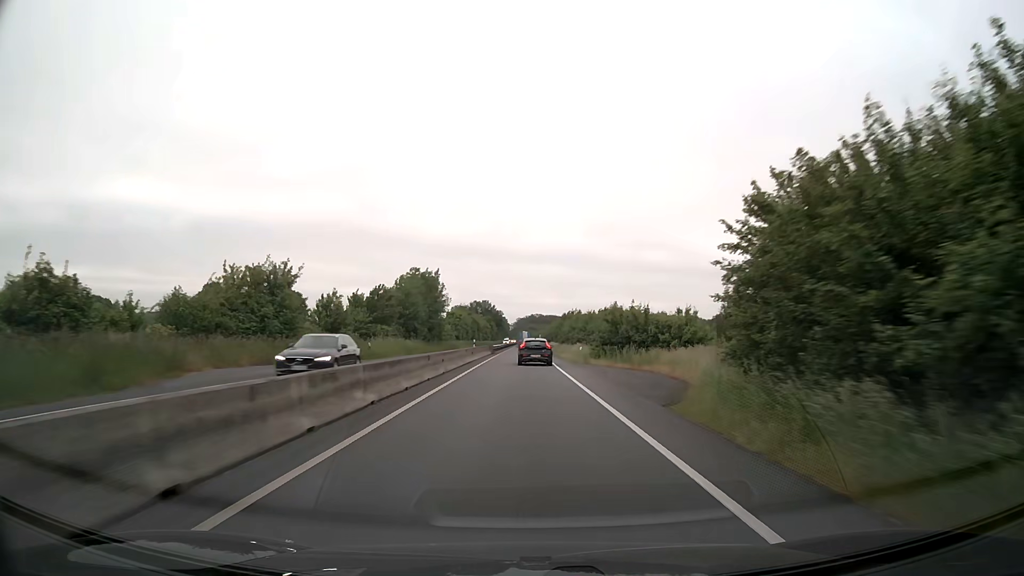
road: trunk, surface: asphalt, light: Day
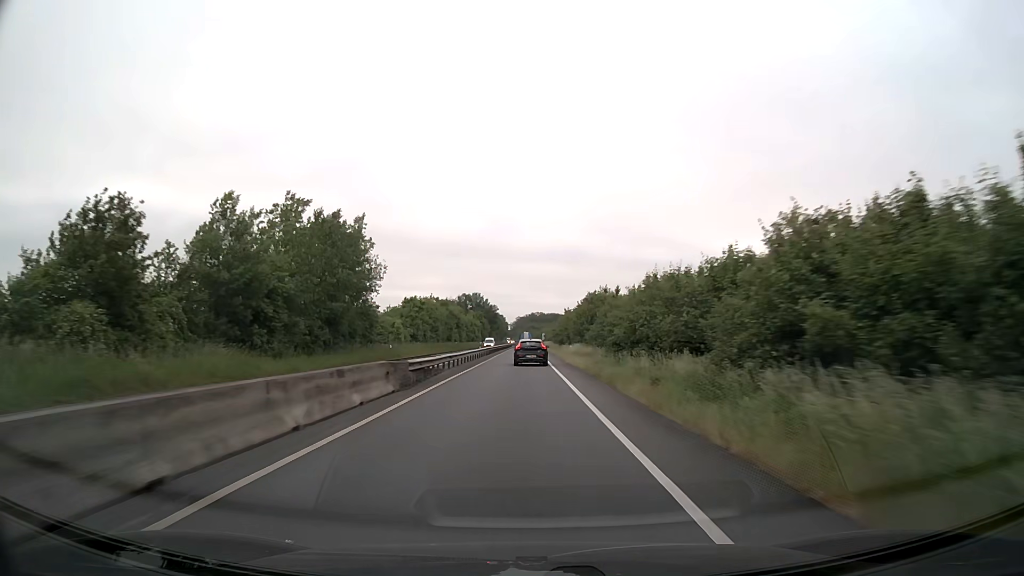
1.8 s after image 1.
(+0.2, +43.9) m; 0°
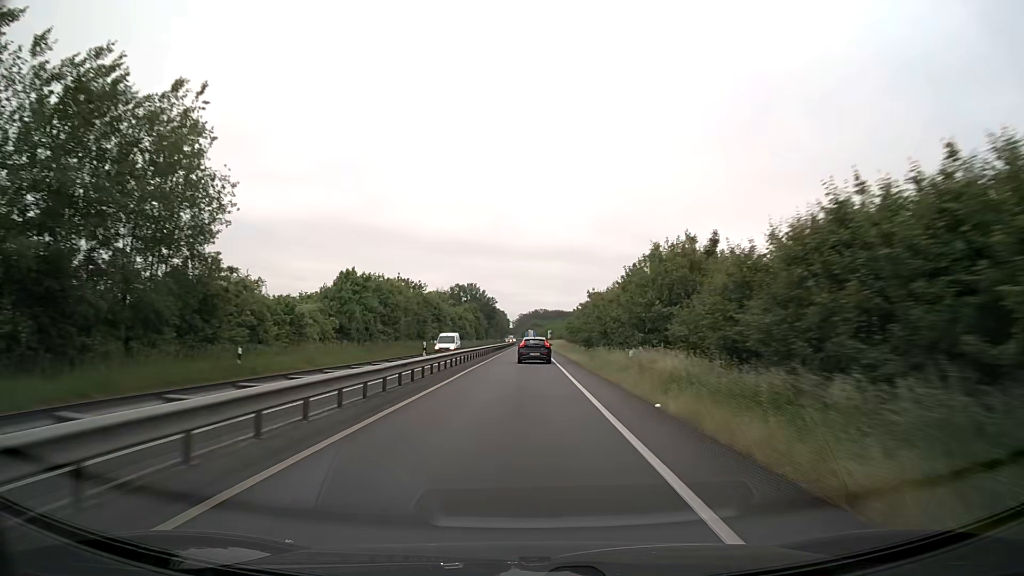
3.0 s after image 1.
(-0.1, +29.2) m; 0°
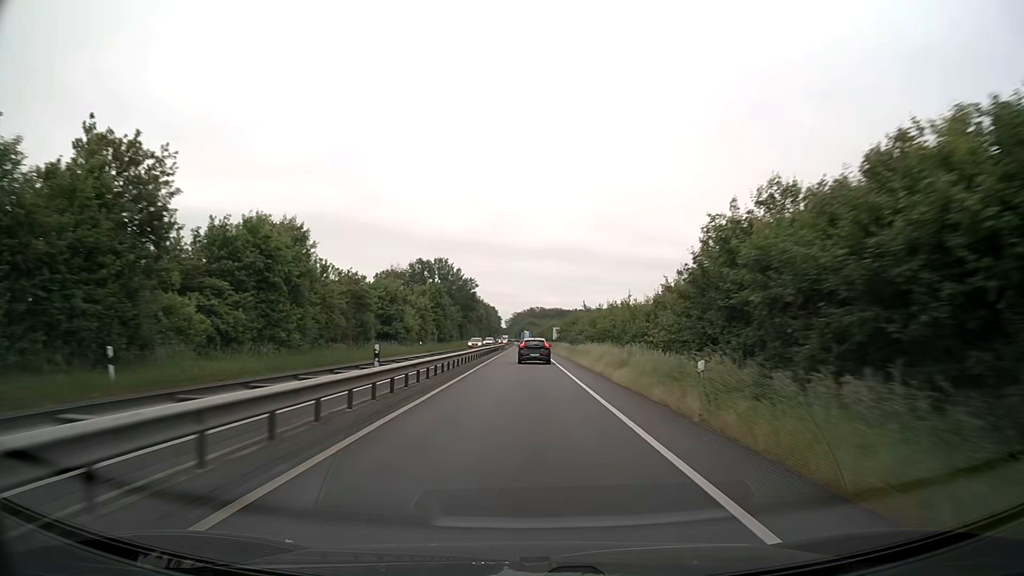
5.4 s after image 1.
(0.0, +58.4) m; 0°
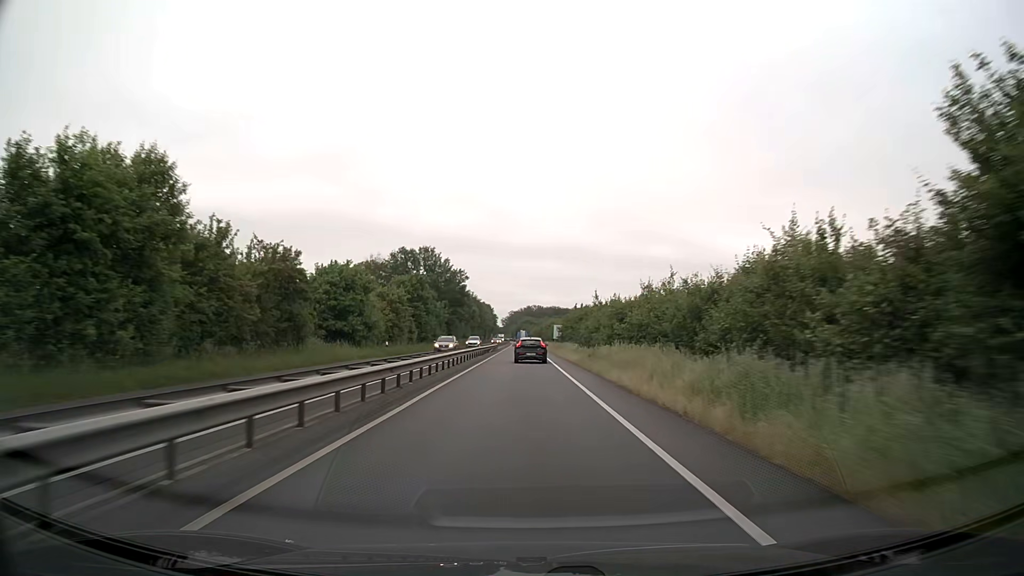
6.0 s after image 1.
(0.0, +14.6) m; 0°
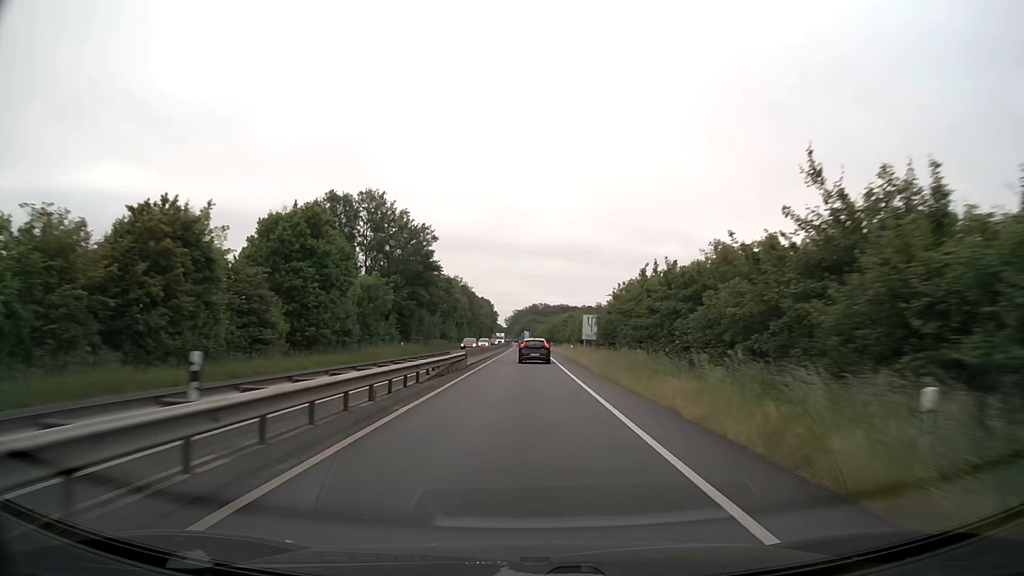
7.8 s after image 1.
(-0.1, +44.0) m; 0°
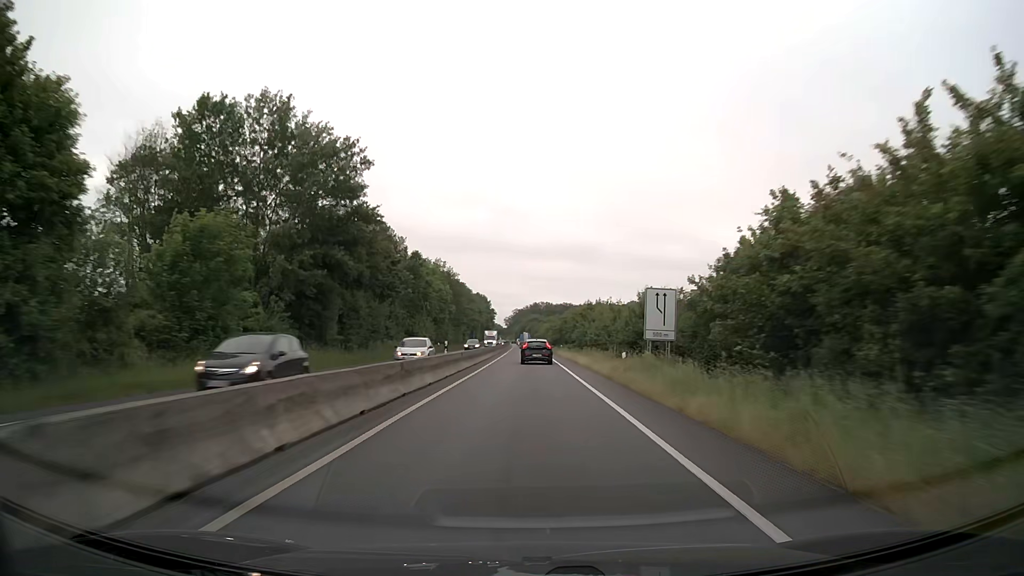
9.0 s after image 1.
(0.0, +29.4) m; 0°
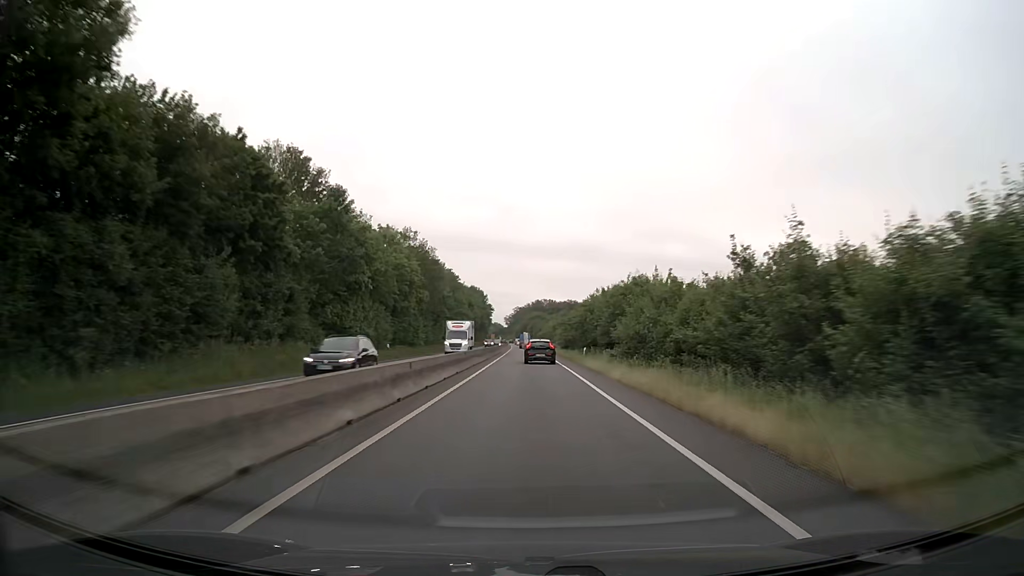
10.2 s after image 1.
(0.0, +29.5) m; 0°
(0, +10) (0, +20) (0, +30) (0, +40) (0, +50) (0, +60) (0, +70) (0, +80) (0, +90) (0, +100) m
